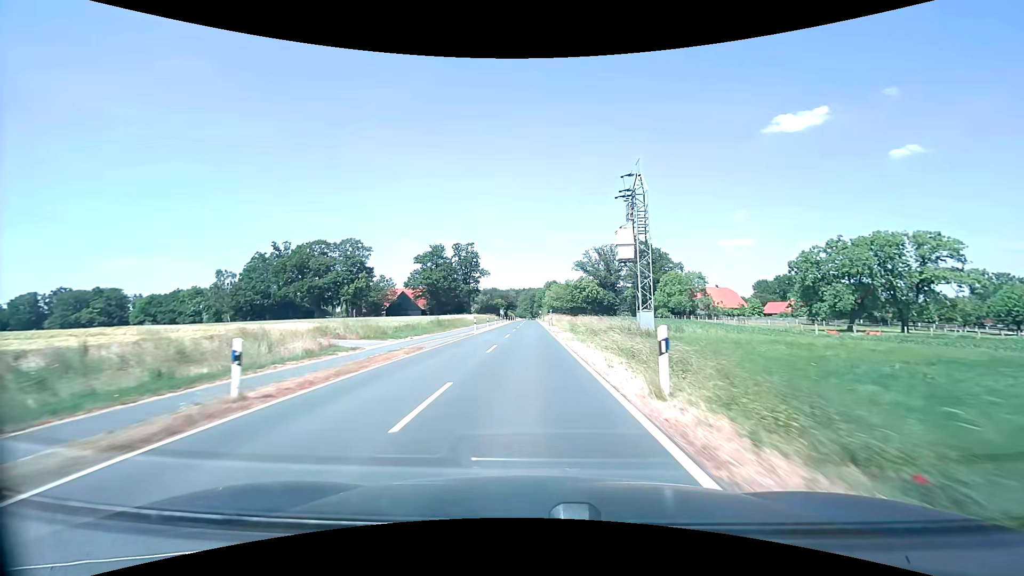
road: tertiary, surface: asphalt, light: Day
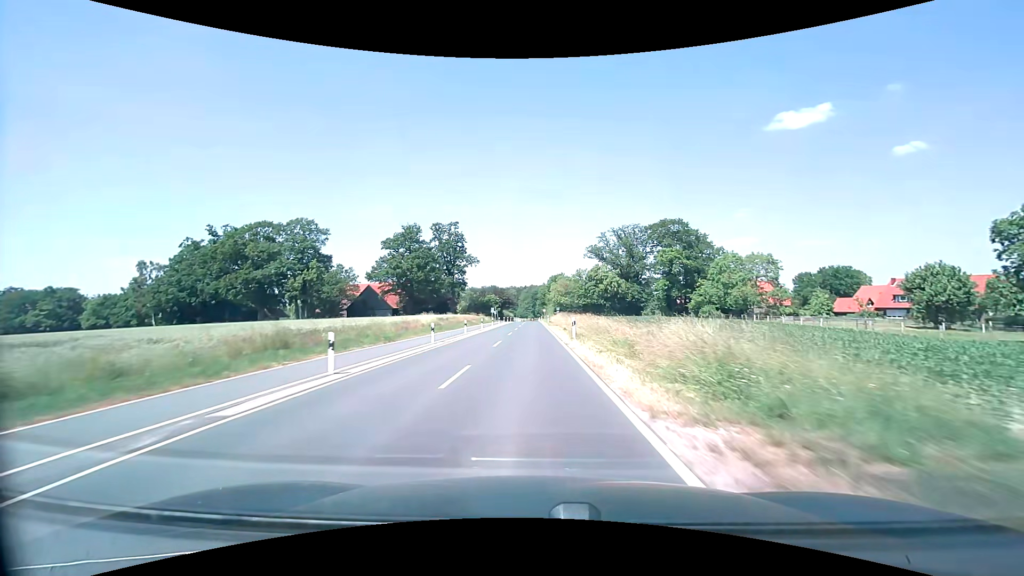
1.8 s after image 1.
(0.0, +32.7) m; -1°
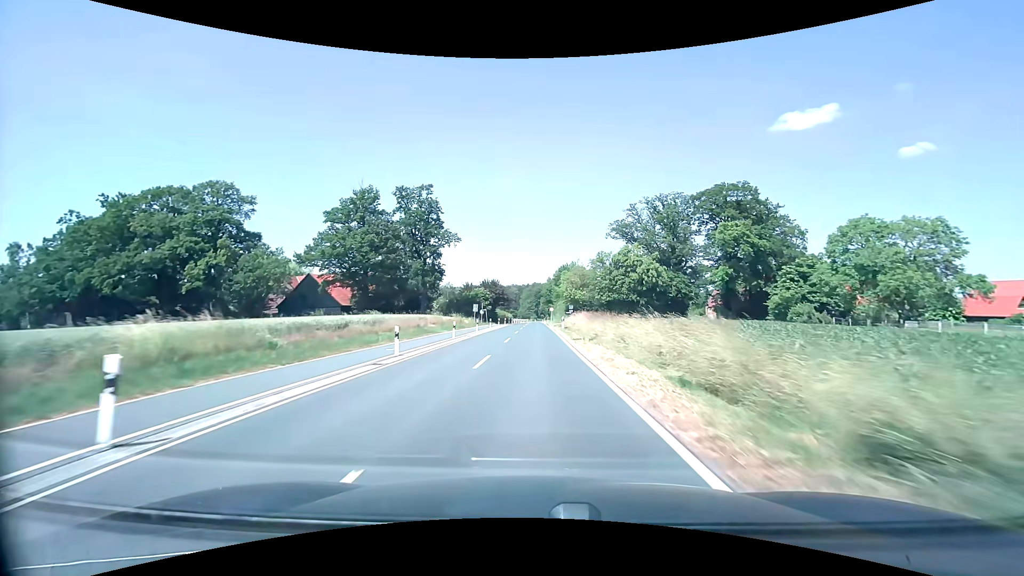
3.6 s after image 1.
(0.0, +32.8) m; 0°
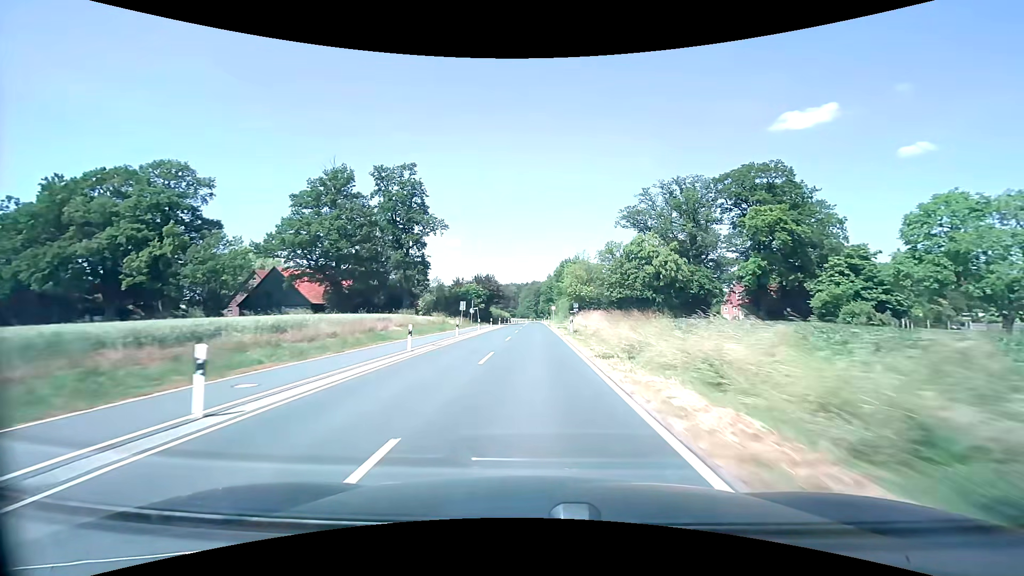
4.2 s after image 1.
(0.0, +11.0) m; 0°
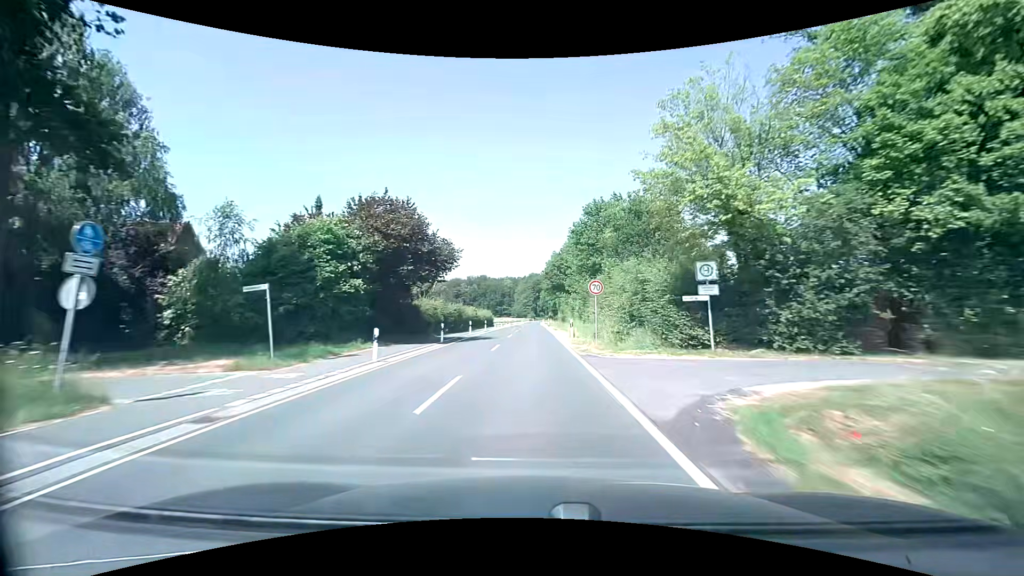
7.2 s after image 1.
(+0.2, +54.7) m; 0°
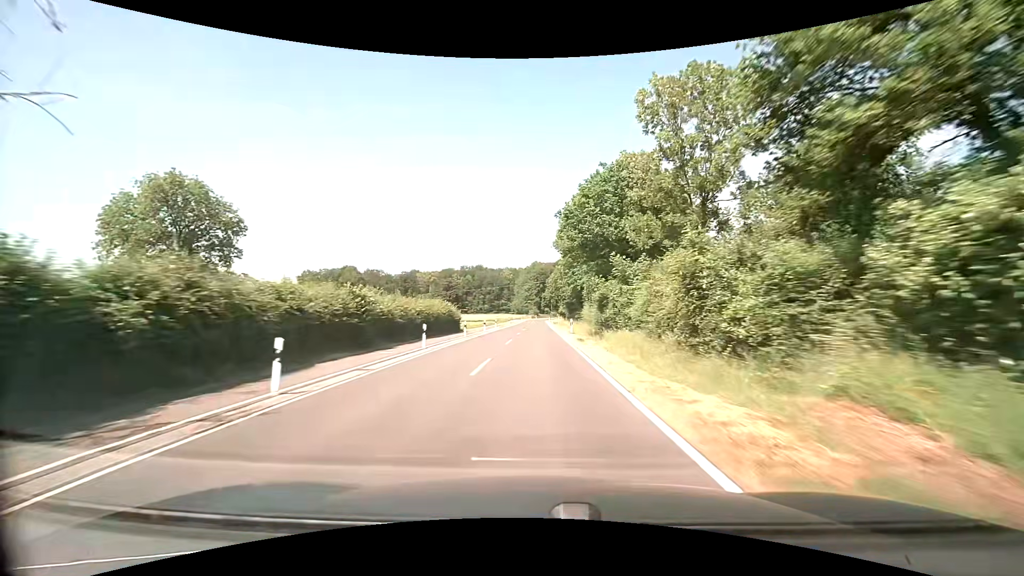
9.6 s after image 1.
(-0.2, +43.7) m; 0°
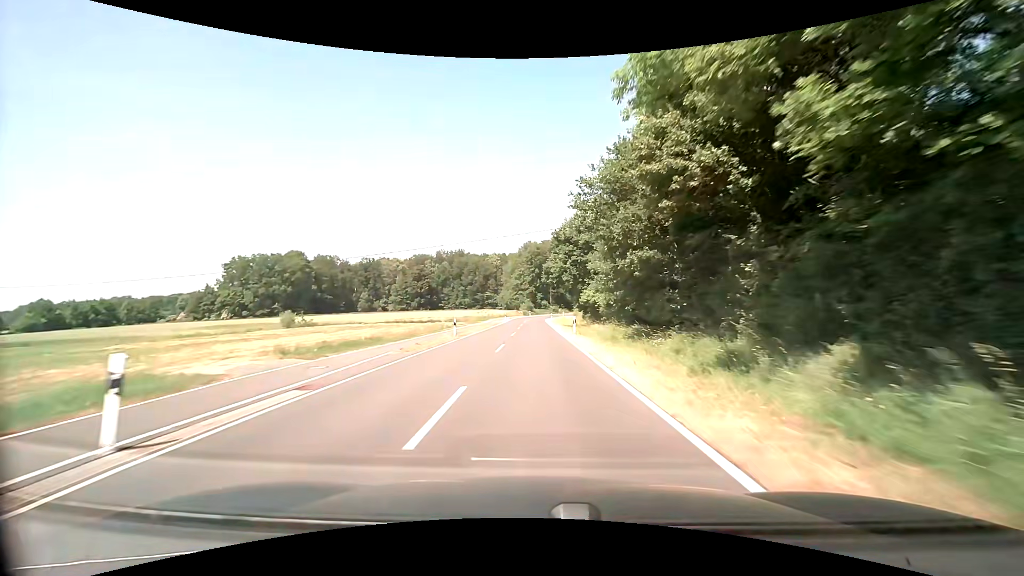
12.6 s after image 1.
(+0.2, +54.0) m; +1°
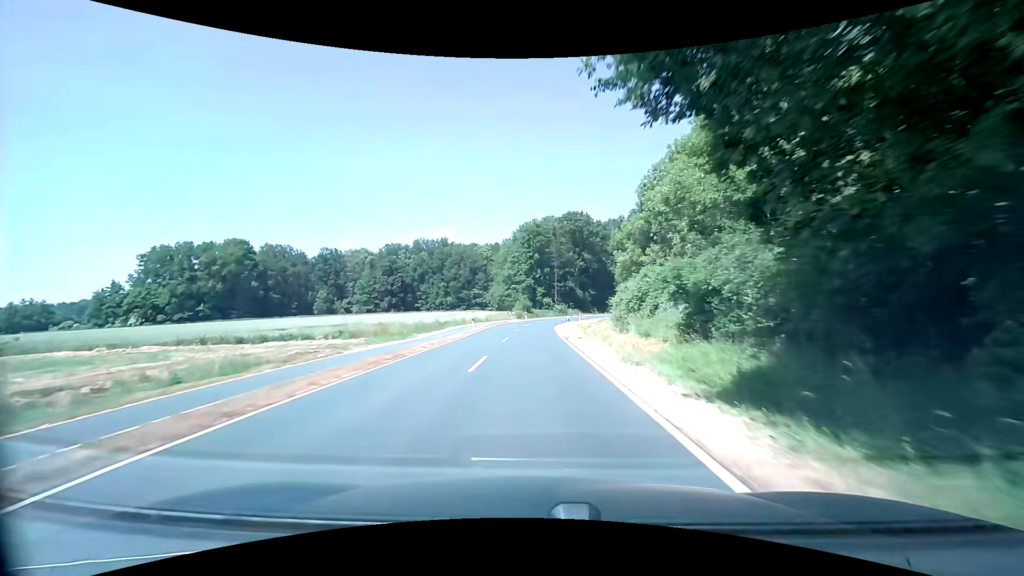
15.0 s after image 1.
(+0.2, +41.3) m; 0°
(0, +10) (0, +20) (0, +30) (0, +40) (+1, +50) (+2, +60) (+4, +70) (+7, +79) (+11, +88) (+16, +97) m
